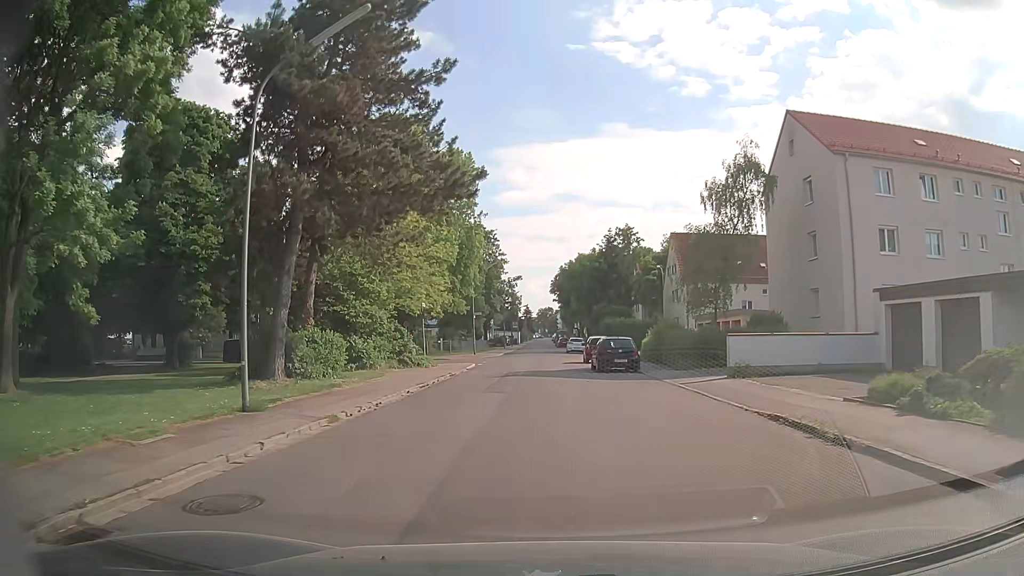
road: unclassified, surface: asphalt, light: Day
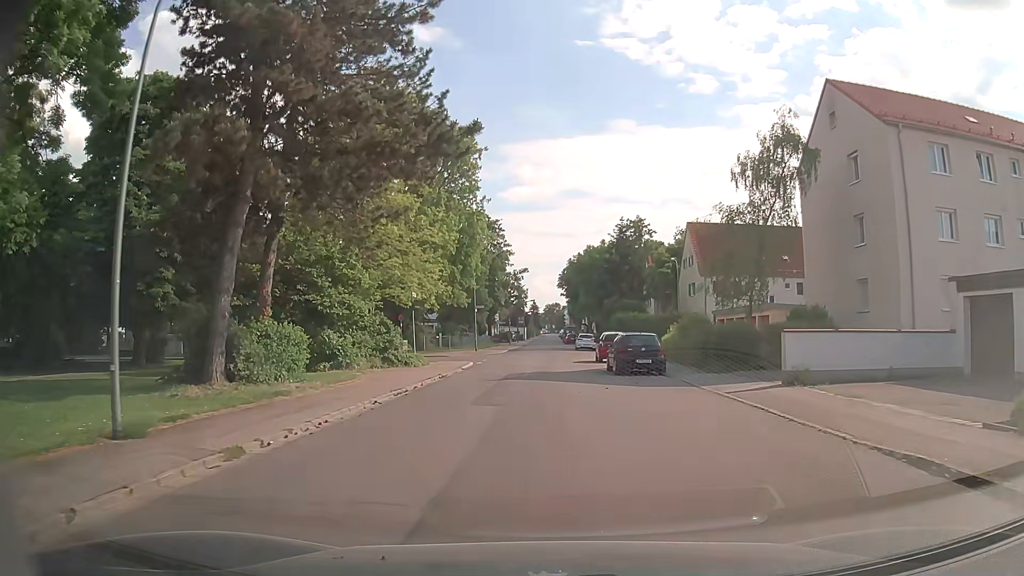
(0.0, +4.4) m; -1°
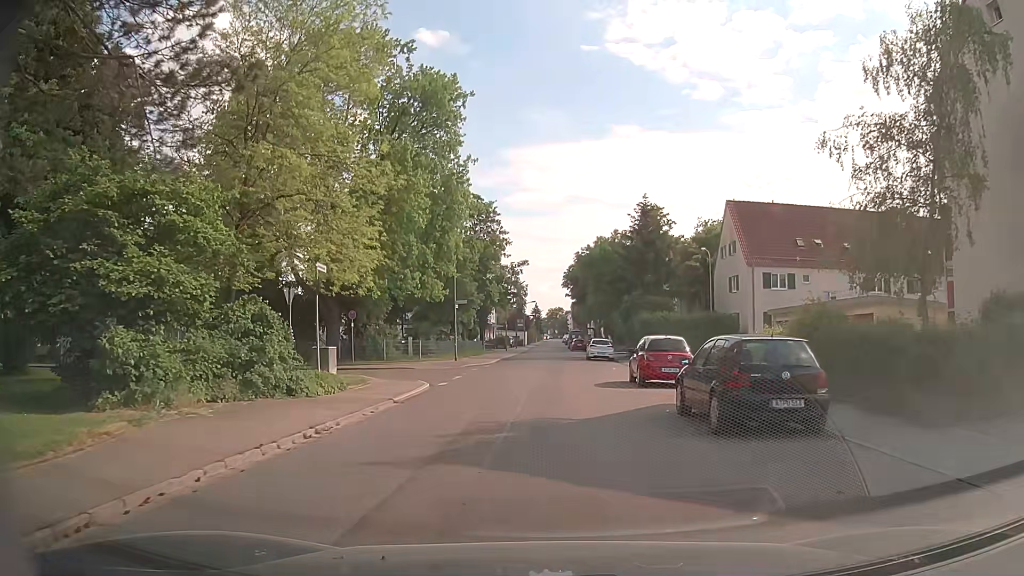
(+0.1, +13.2) m; +1°
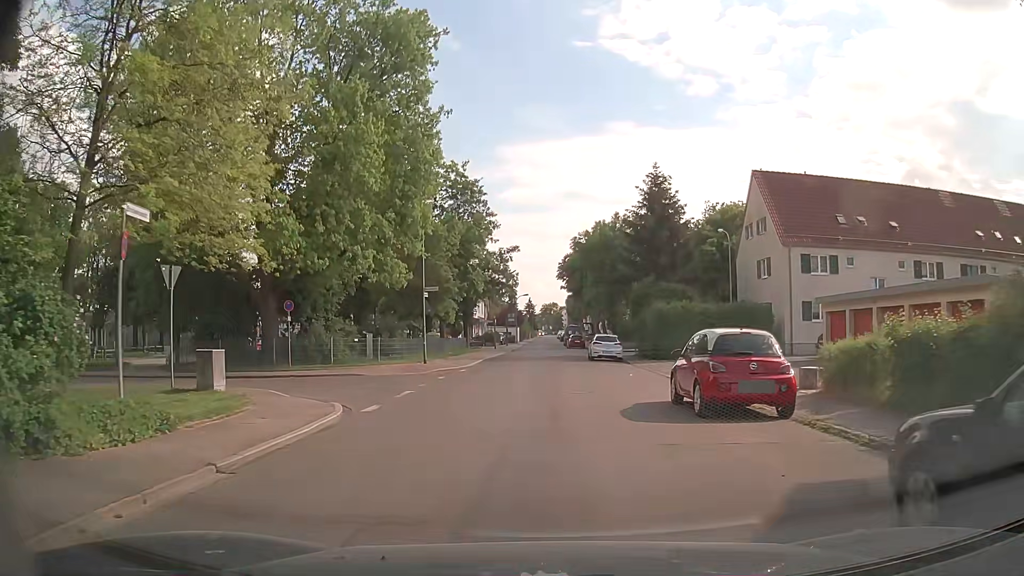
(0.0, +8.4) m; 0°
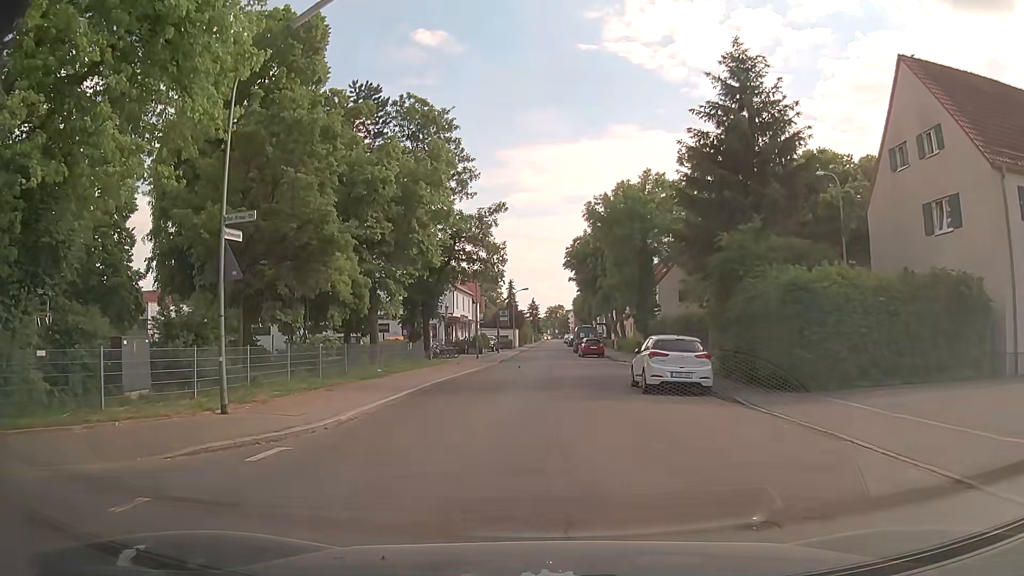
(+0.3, +20.1) m; 0°
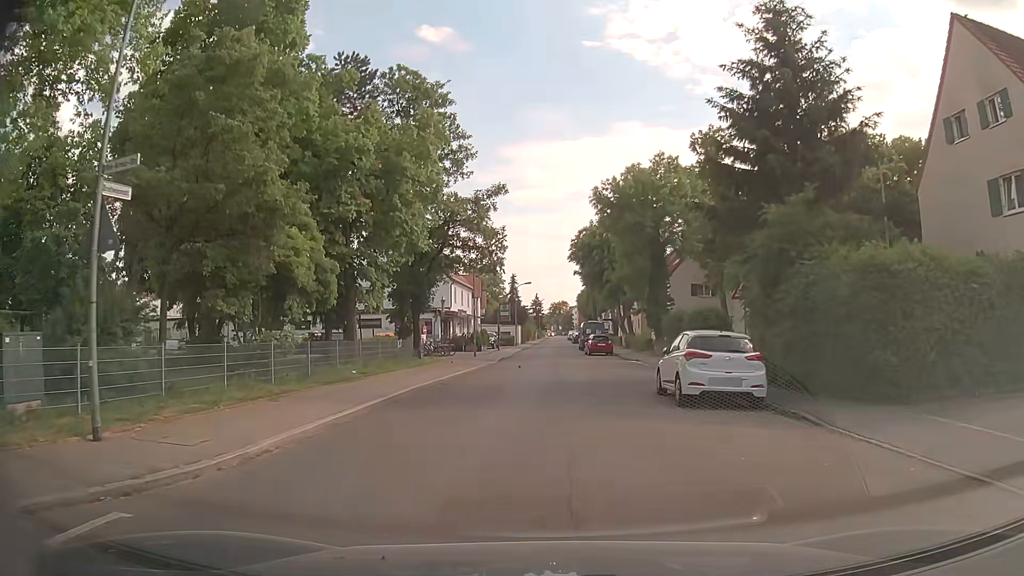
(0.0, +4.0) m; -1°
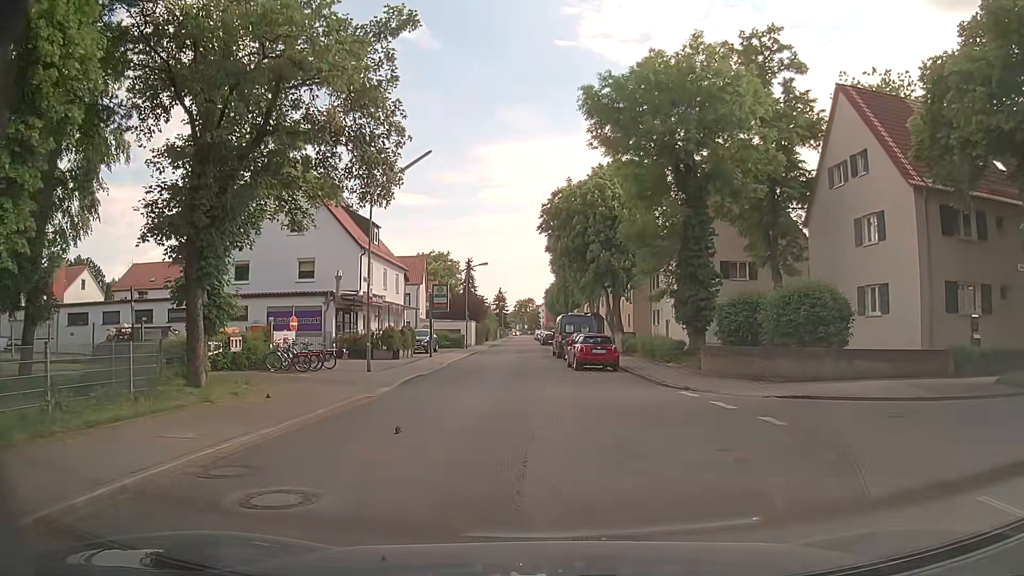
(+0.3, +20.1) m; +3°
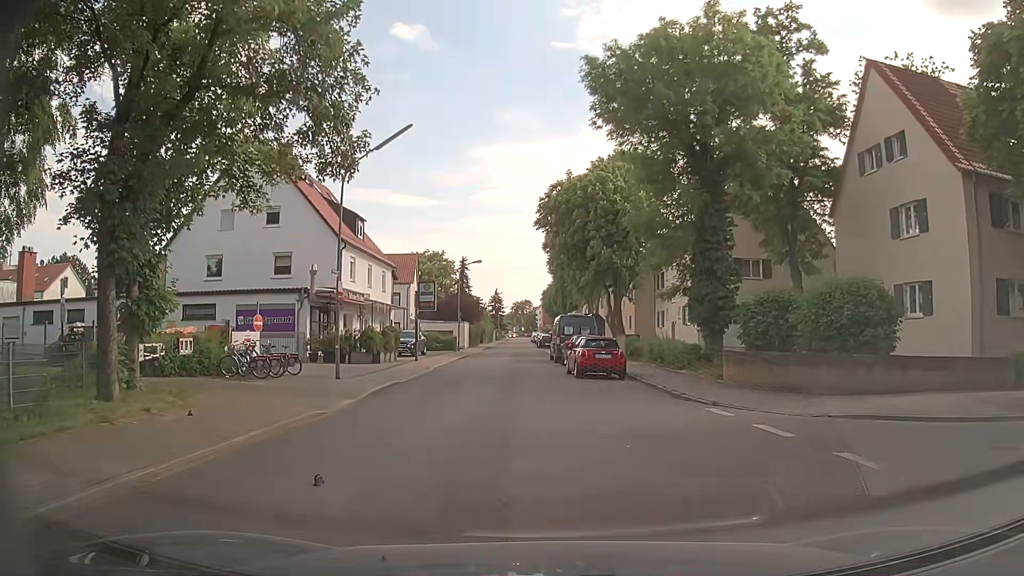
(0.0, +3.3) m; +1°
(0, +10) (-1, +20) (-2, +30) (-2, +40) (-2, +50) (-3, +60) (-3, +70) (-4, +80) (-4, +90) (-4, +100) m
